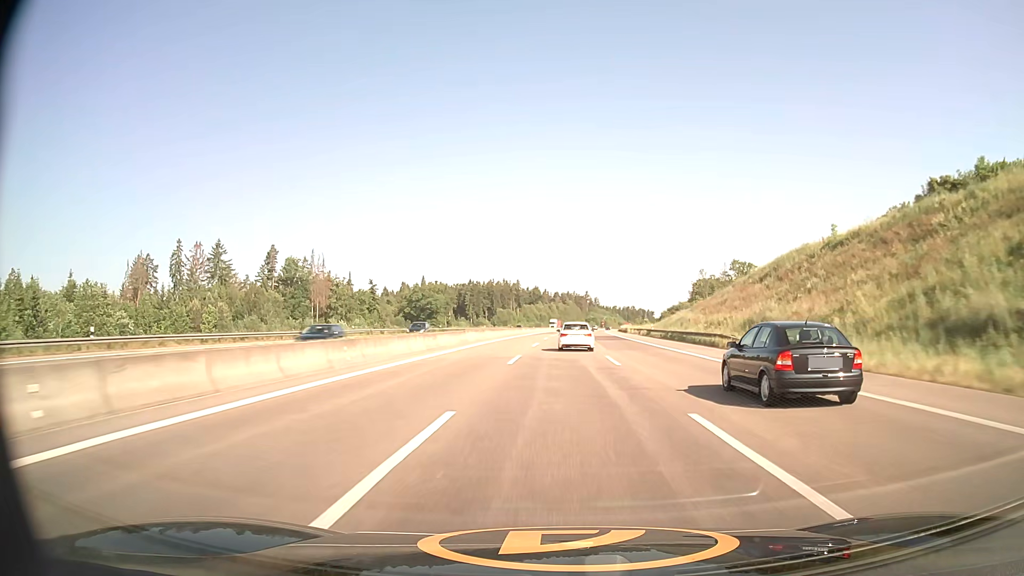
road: motorway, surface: asphalt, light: Day
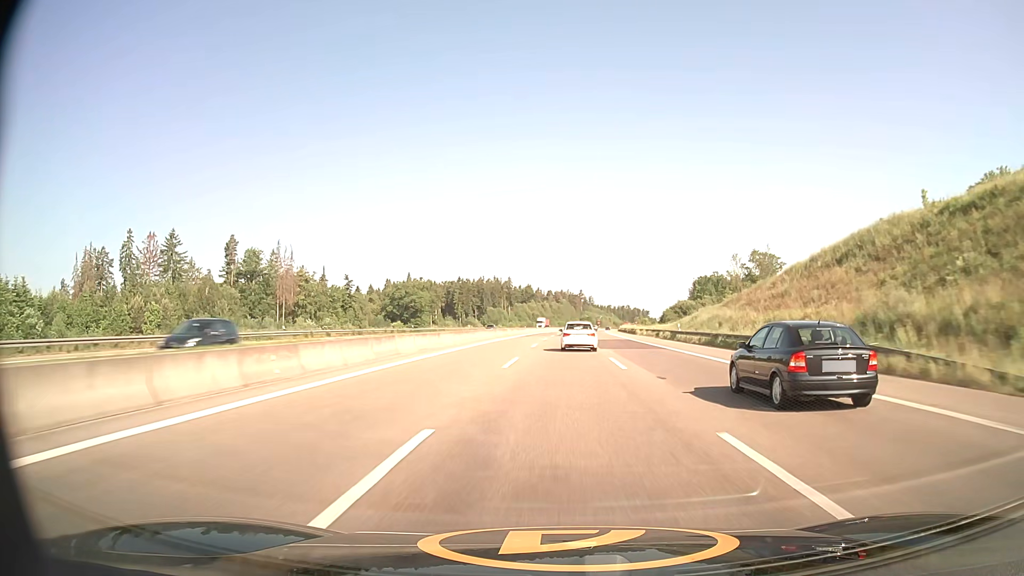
(+0.1, +19.6) m; +1°
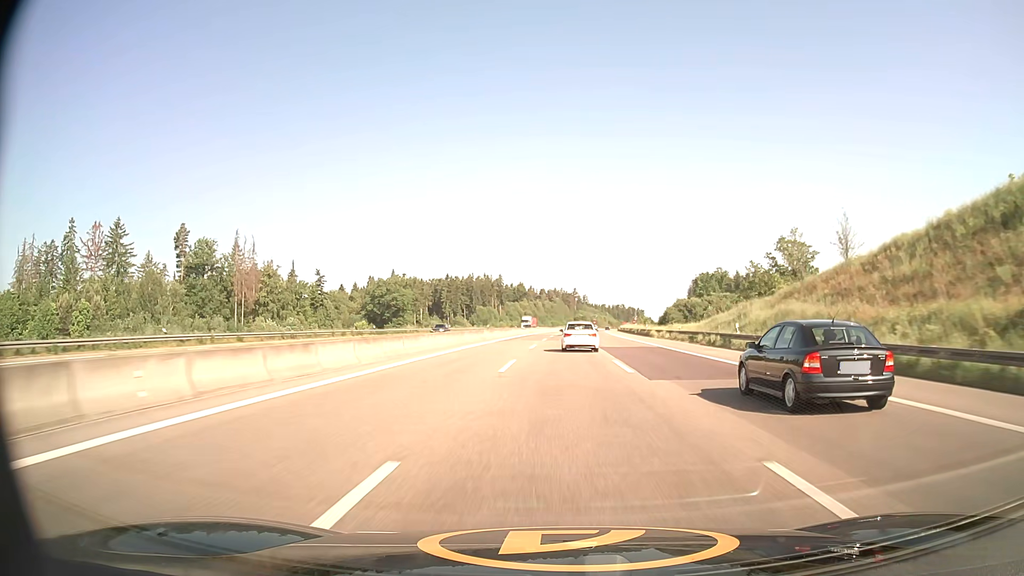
(+0.1, +19.6) m; +1°
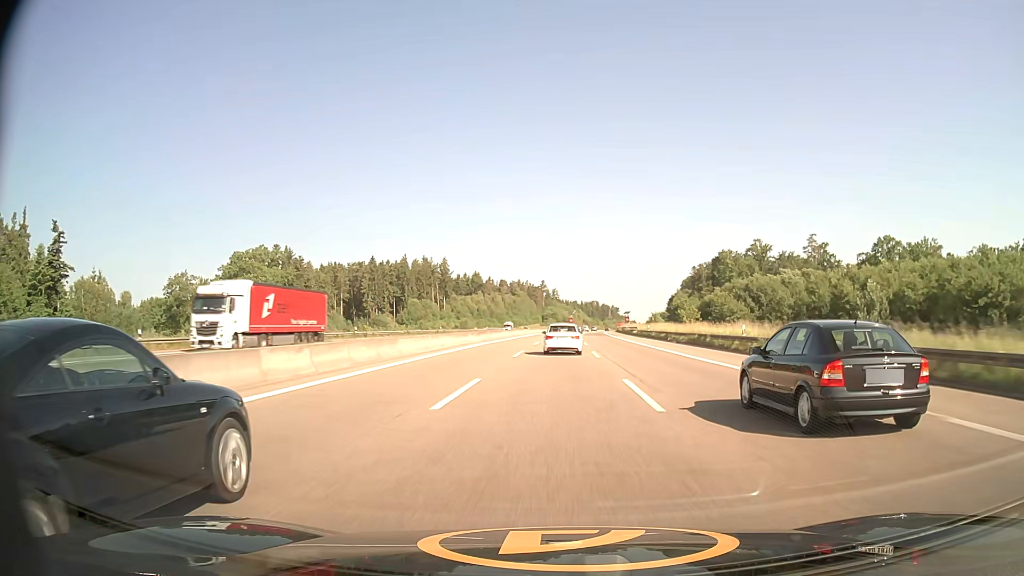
(+2.7, +97.4) m; +3°
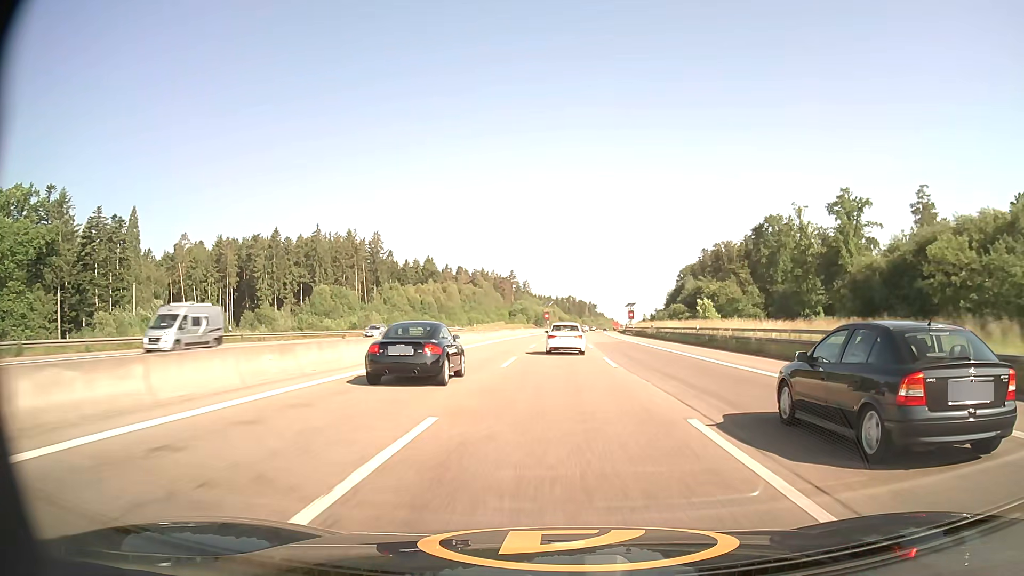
(+1.4, +78.5) m; +2°
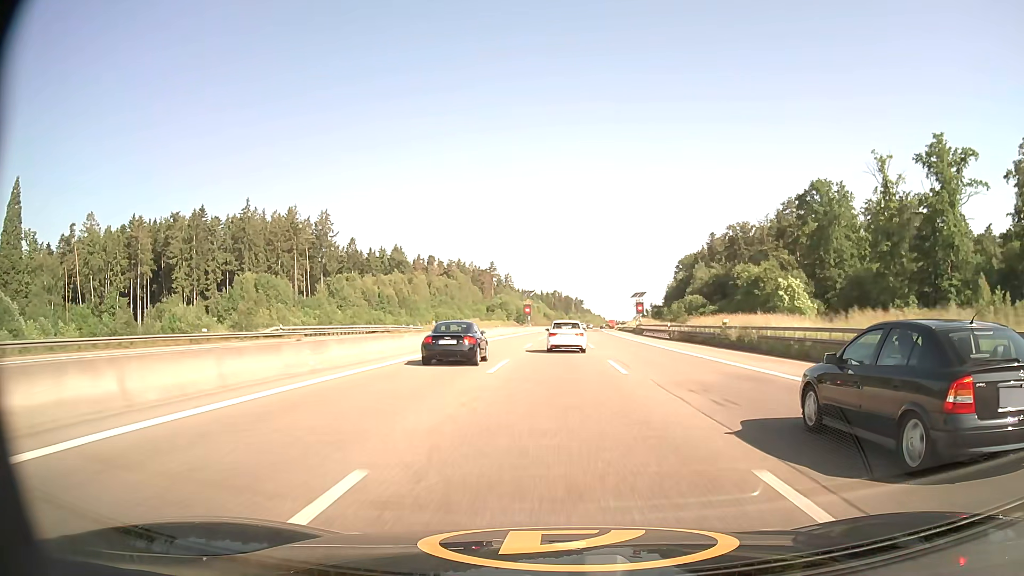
(+0.5, +39.2) m; +1°
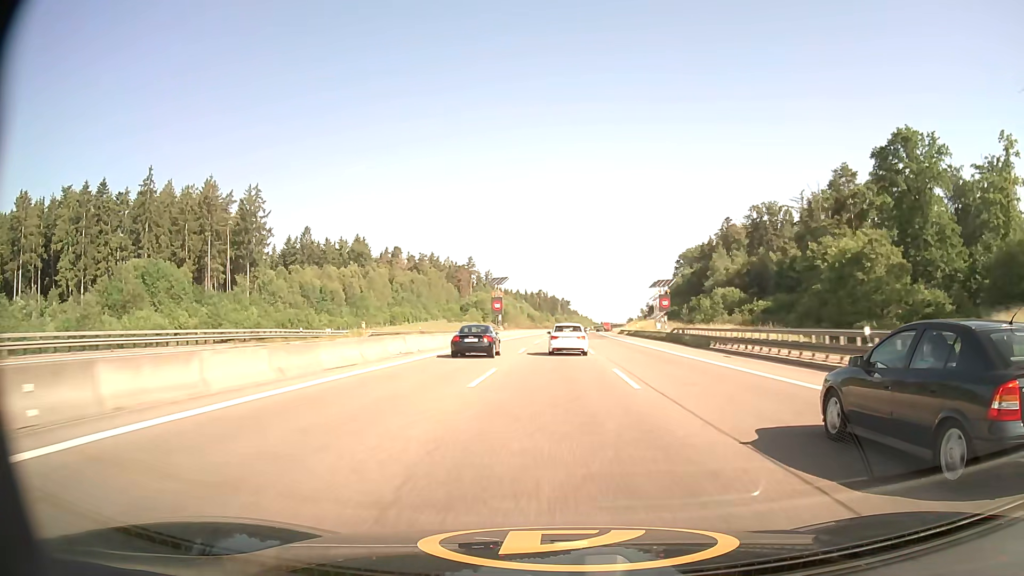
(+0.4, +39.0) m; +1°
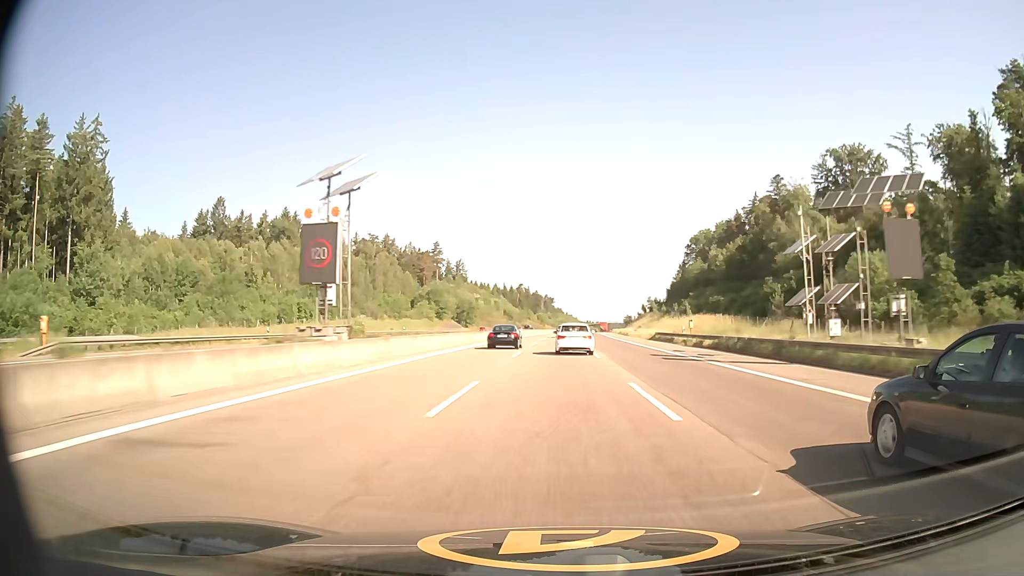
(+0.8, +58.3) m; +1°
(0, +10) (0, +20) (0, +30) (0, +40) (+1, +50) (+1, +60) (+1, +70) (+1, +80) (+2, +90) (+2, +100) m
